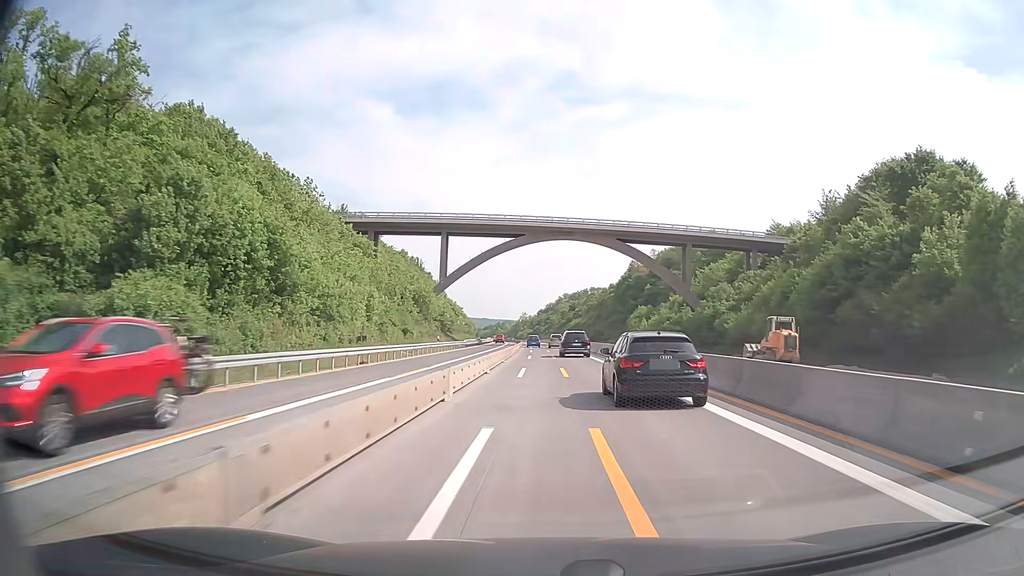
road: motorway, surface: concrete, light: Day
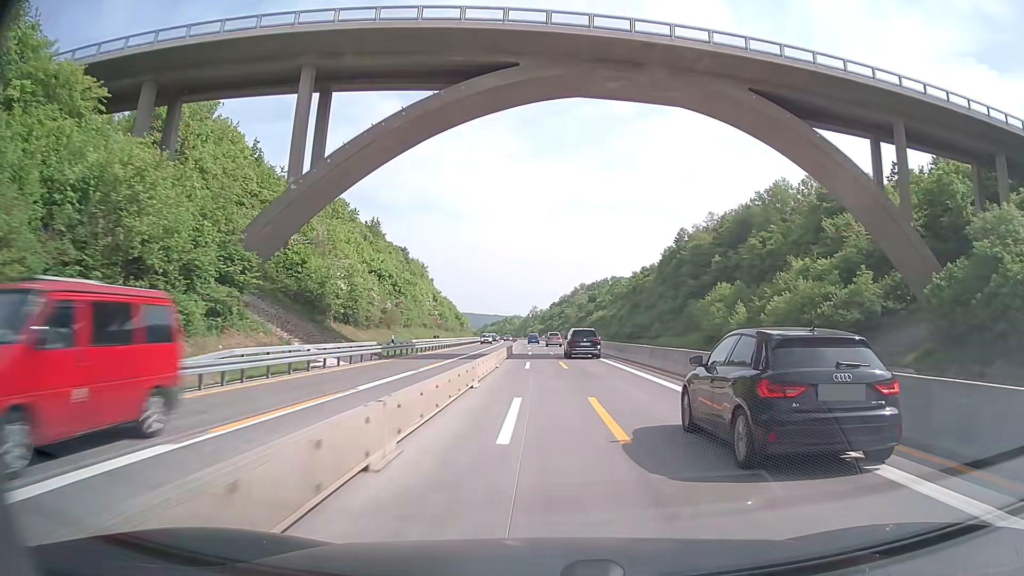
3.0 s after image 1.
(-0.7, +67.2) m; -1°
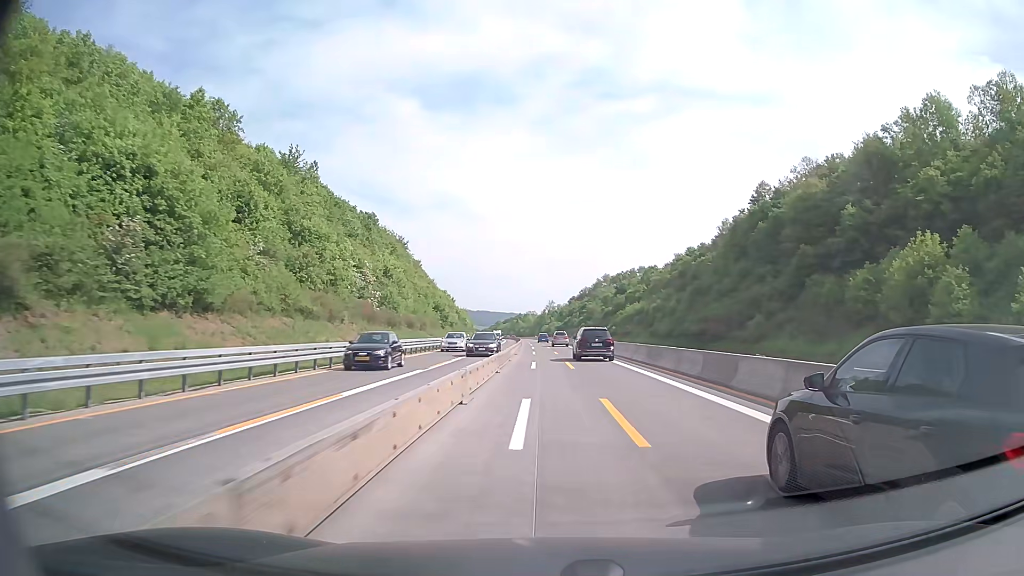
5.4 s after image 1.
(-0.7, +54.1) m; -1°
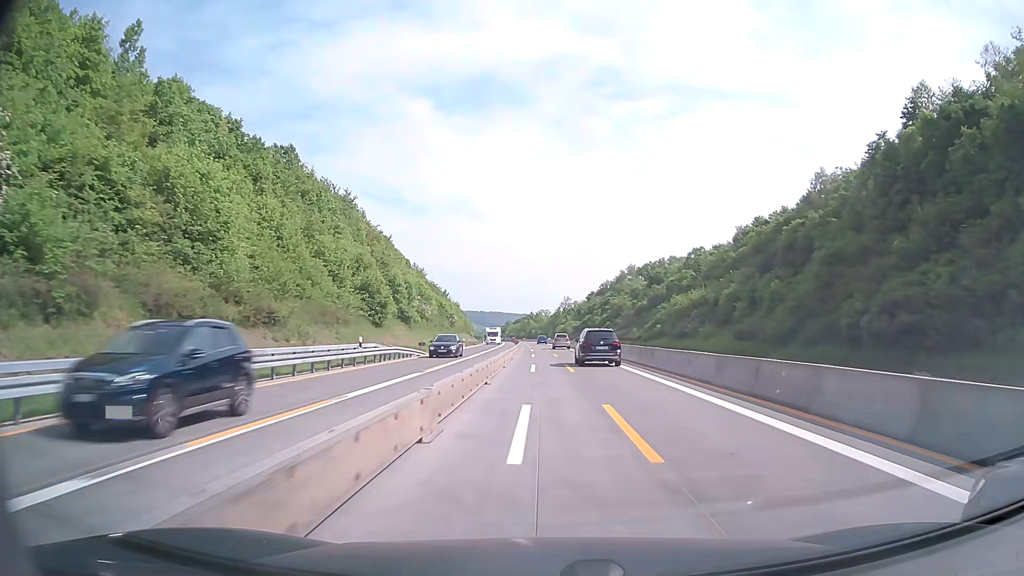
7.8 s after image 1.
(-0.3, +54.4) m; -1°
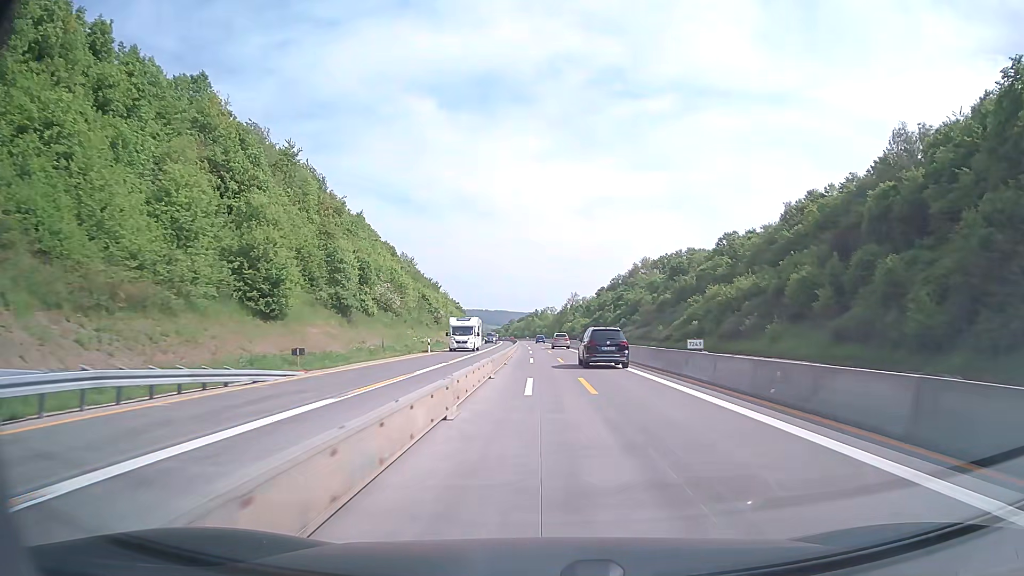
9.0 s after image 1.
(-0.1, +28.0) m; 0°
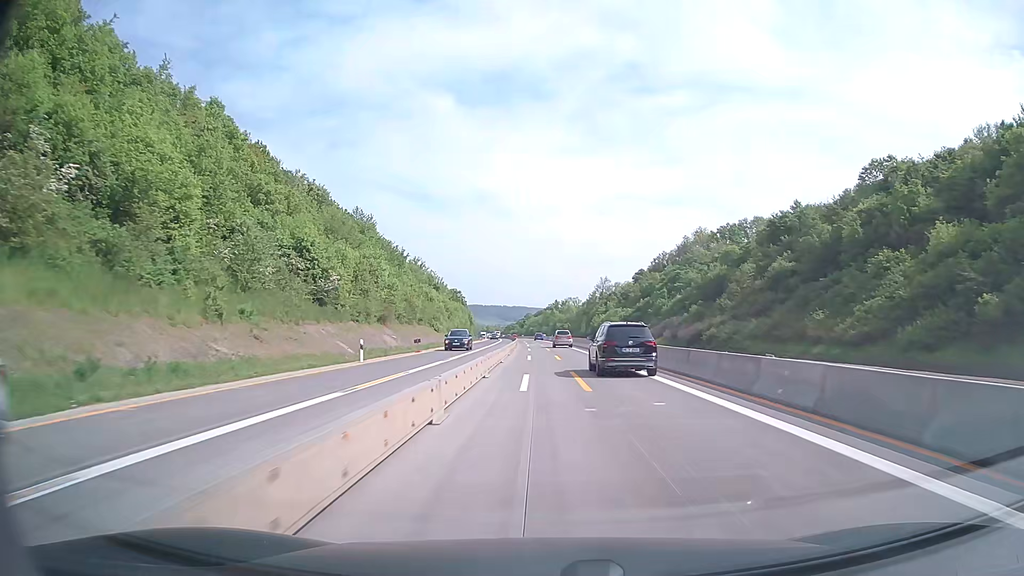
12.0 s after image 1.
(-0.9, +70.9) m; -2°
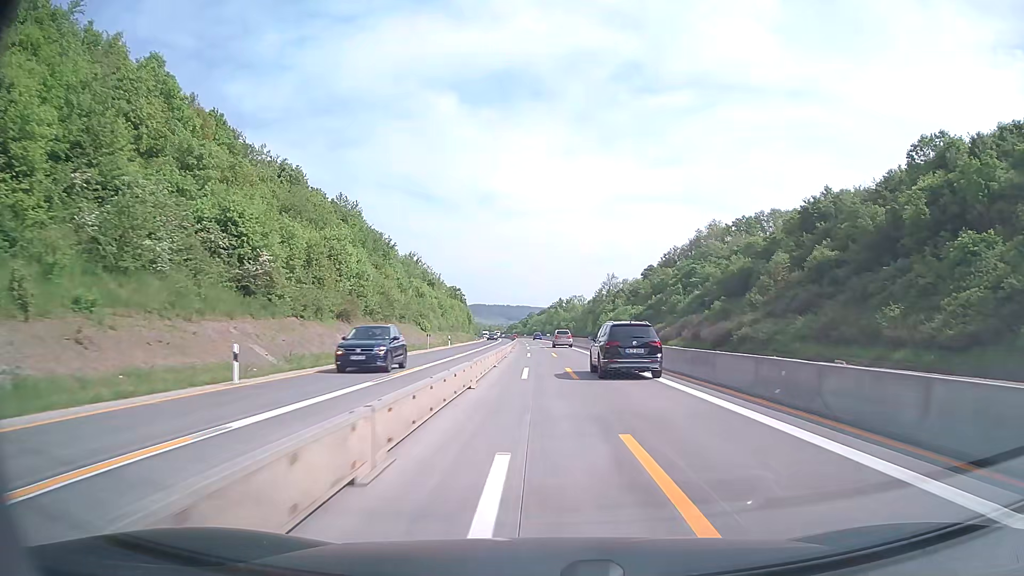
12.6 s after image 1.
(0.0, +13.9) m; 0°
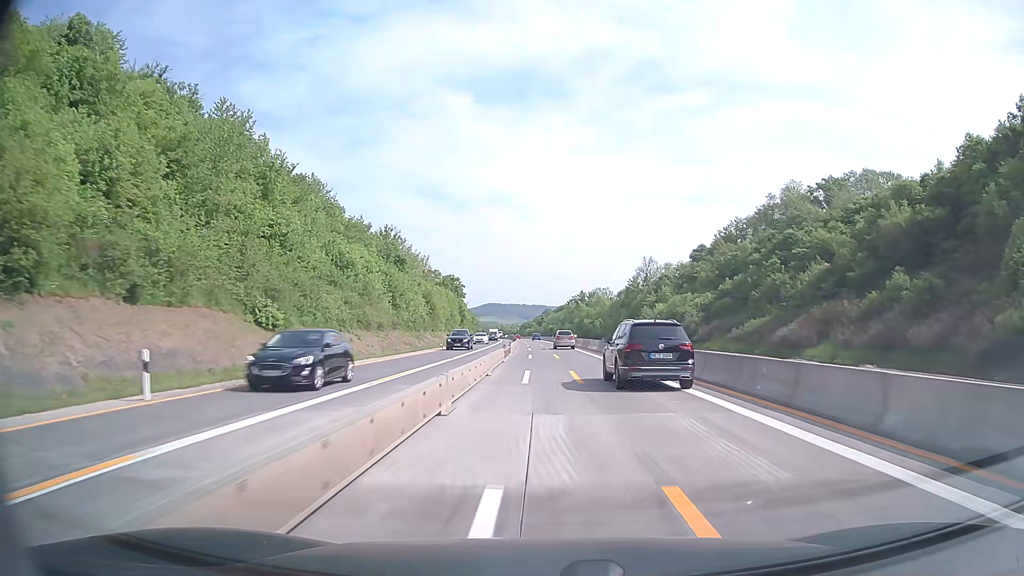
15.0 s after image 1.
(-0.7, +55.1) m; -1°
(0, +10) (0, +20) (0, +30) (0, +40) (0, +50) (-1, +60) (-1, +70) (-1, +80) (-2, +90) (-2, +100) m
